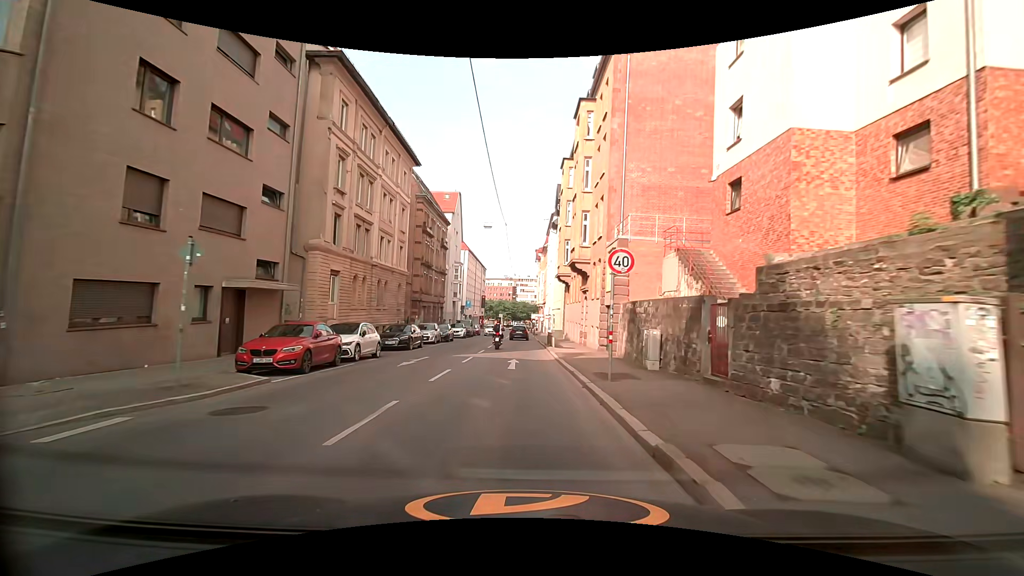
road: tertiary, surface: asphalt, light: Day
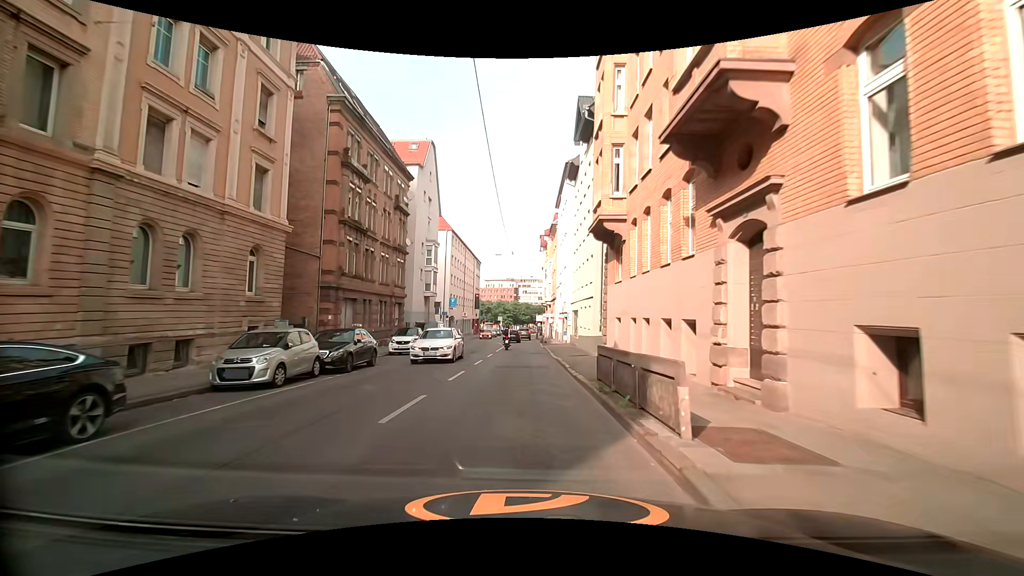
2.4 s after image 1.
(-0.2, +22.5) m; 0°
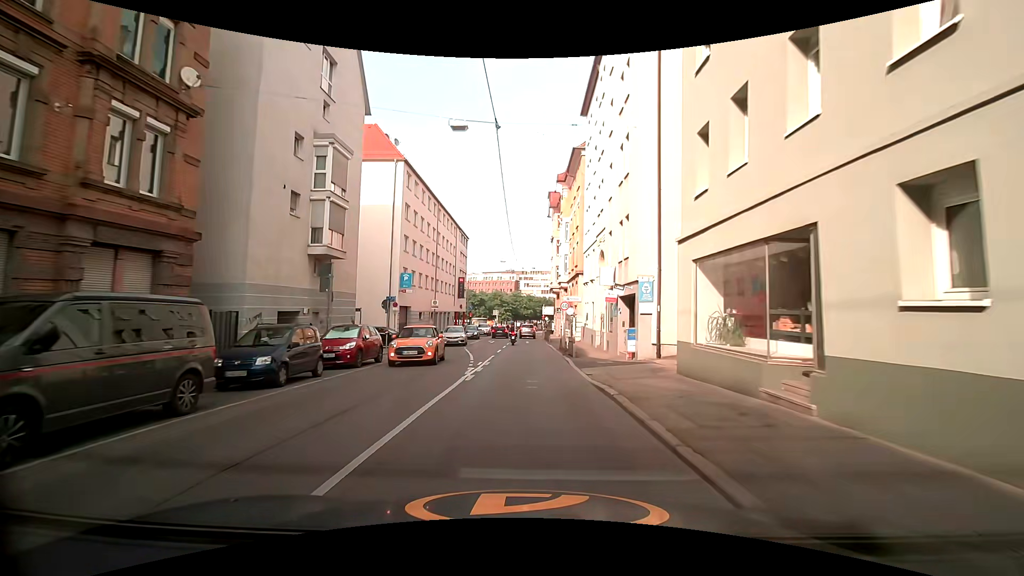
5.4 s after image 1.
(-0.2, +27.9) m; -1°
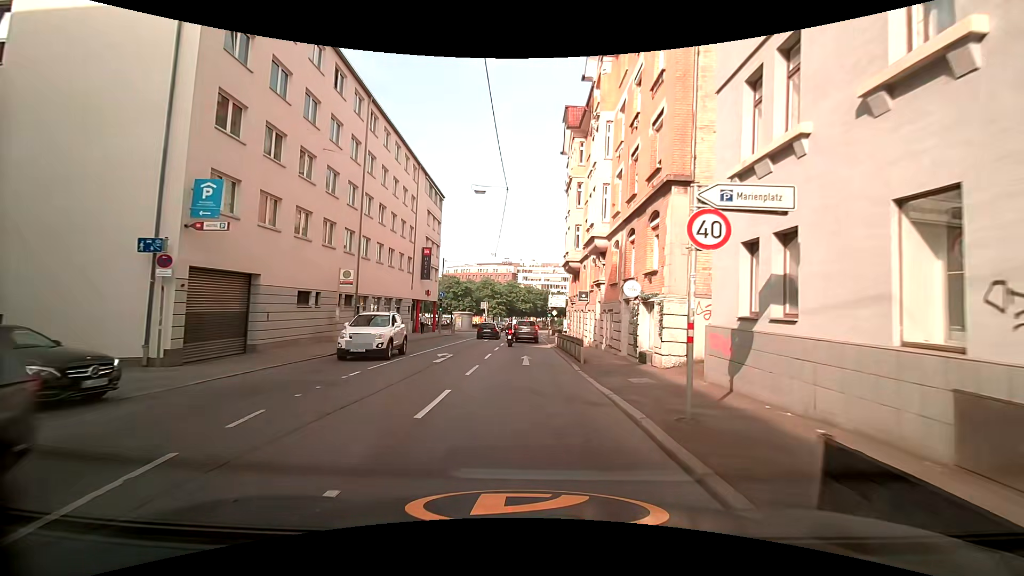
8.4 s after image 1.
(+0.2, +25.1) m; -2°
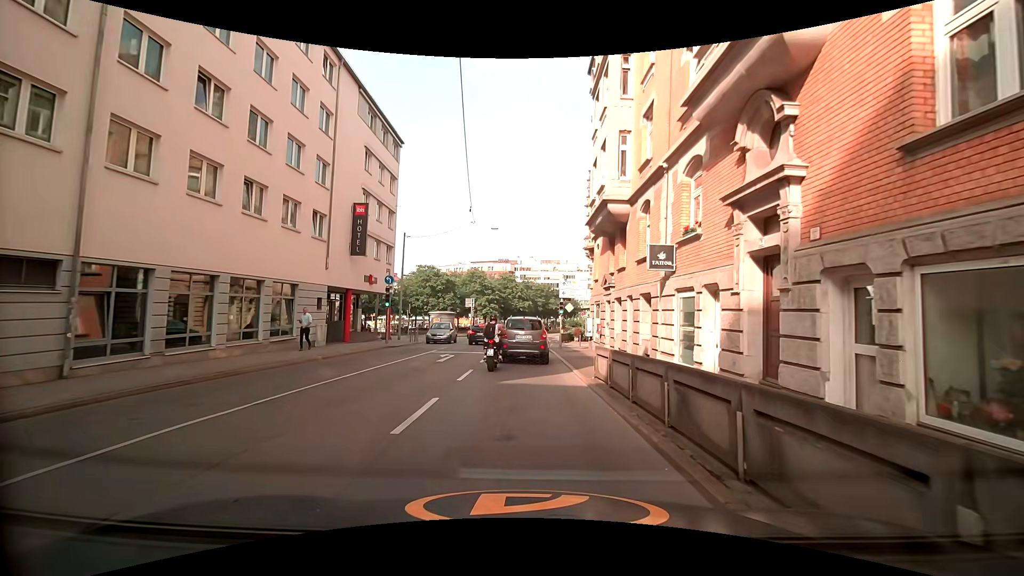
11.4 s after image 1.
(+0.6, +18.6) m; +2°
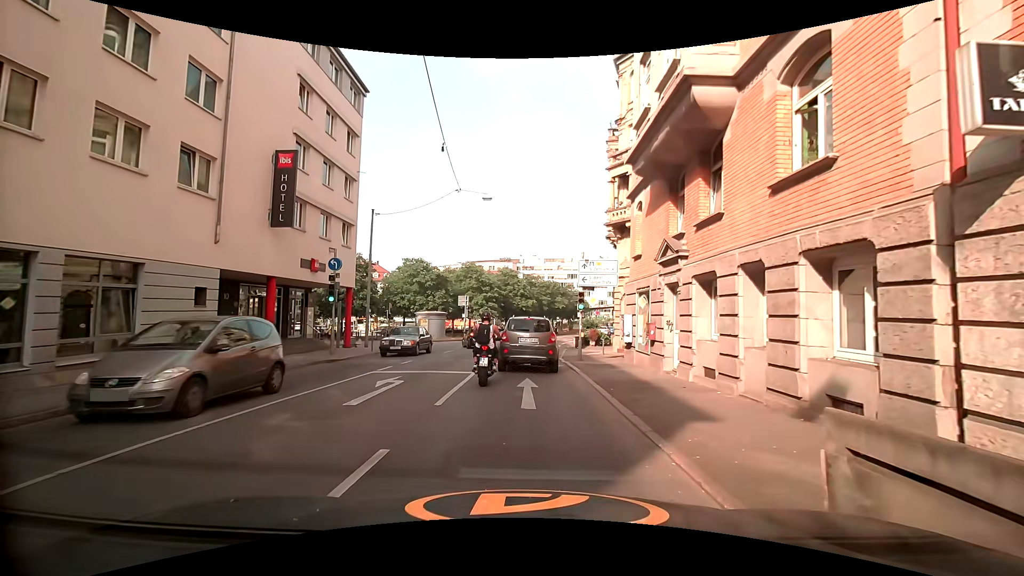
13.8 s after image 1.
(+0.1, +9.5) m; 0°
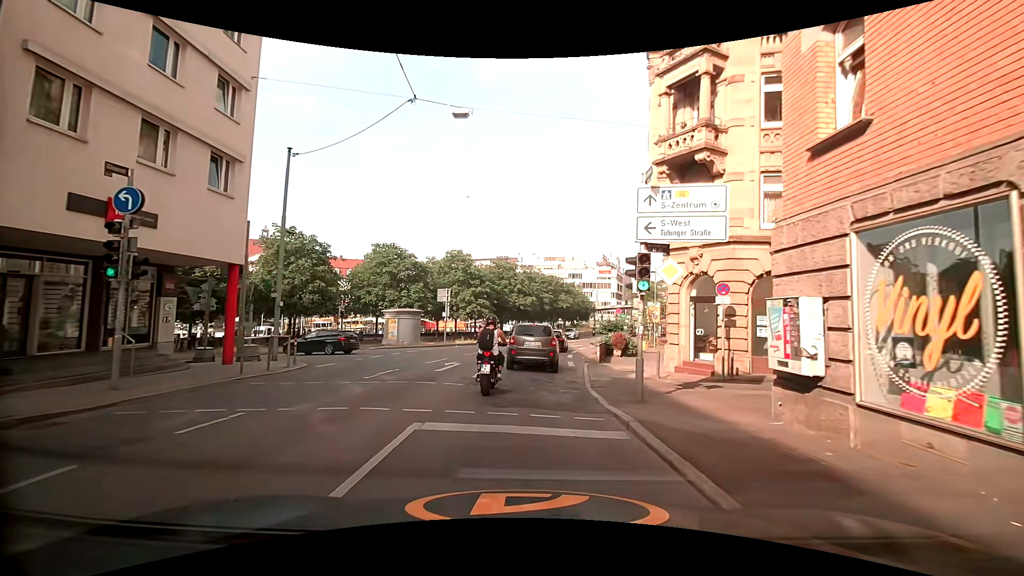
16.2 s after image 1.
(+0.2, +12.0) m; +1°
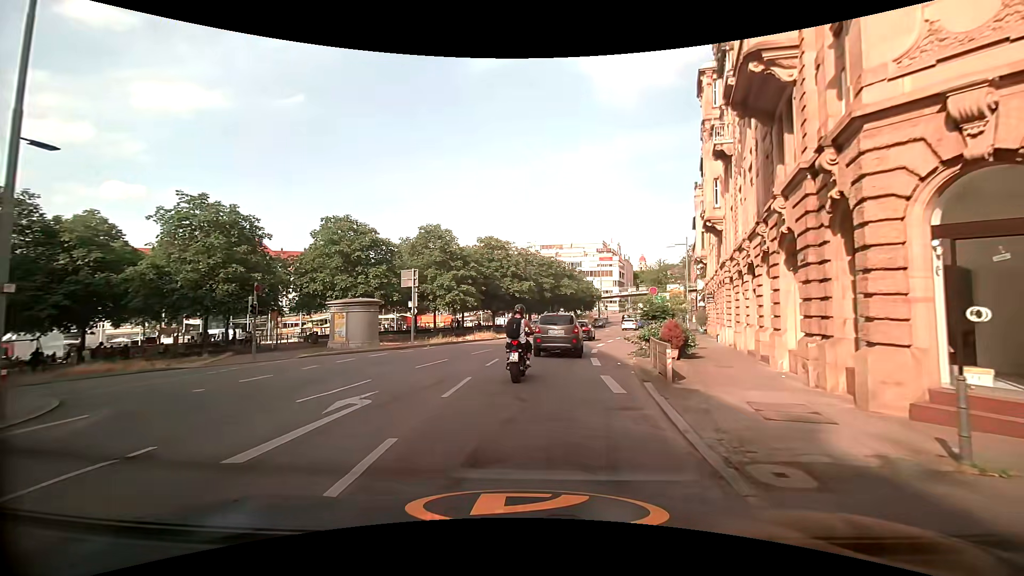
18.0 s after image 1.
(-0.1, +11.3) m; 0°
(0, +10) (+1, +20) (+2, +30) (+4, +40) (+7, +49) (+10, +59) (+13, +68) (+16, +78) (+19, +87) (+22, +97) m
